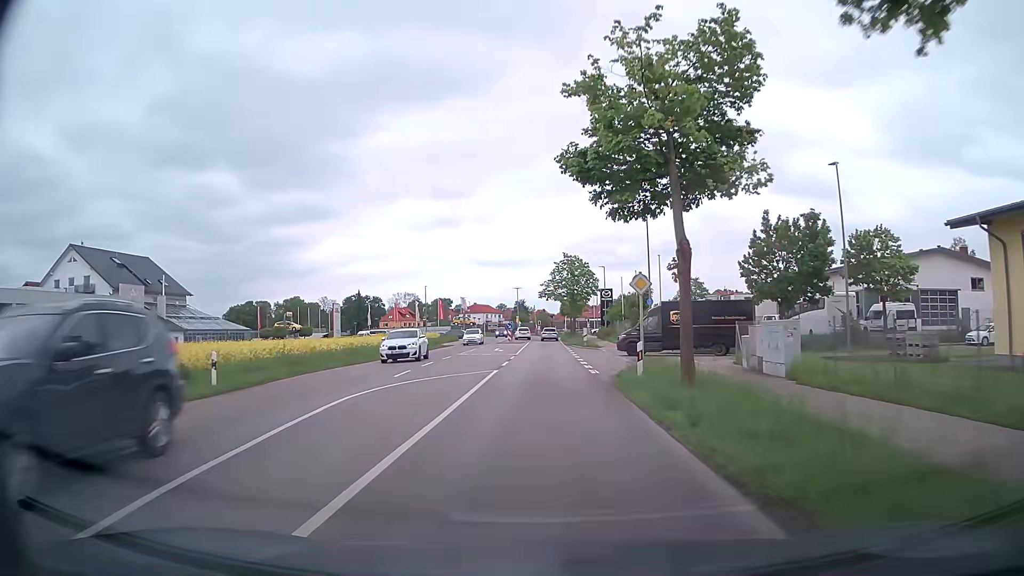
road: secondary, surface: asphalt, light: Day
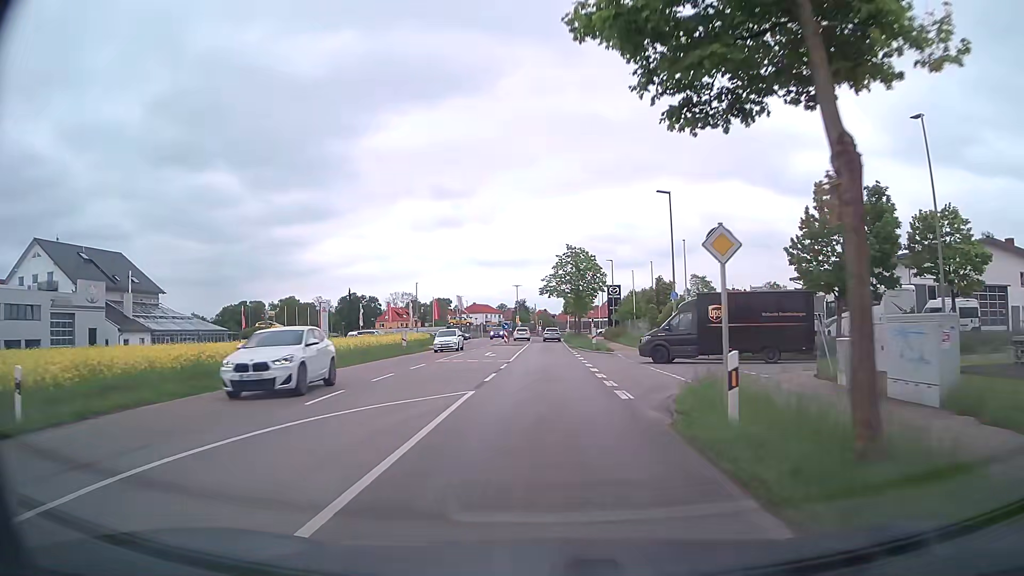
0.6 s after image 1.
(0.0, +8.0) m; 0°
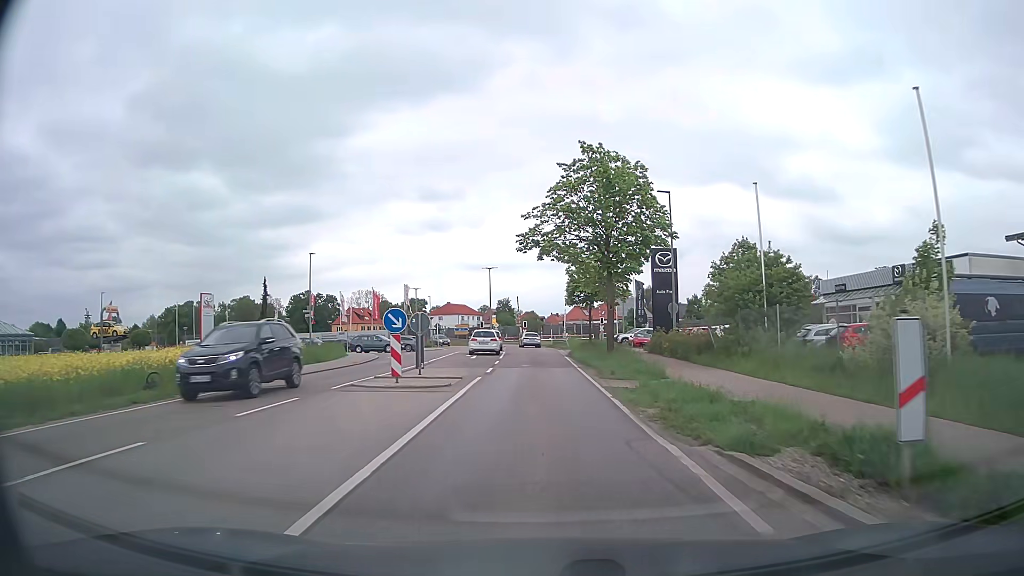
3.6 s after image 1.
(-0.1, +38.7) m; +1°
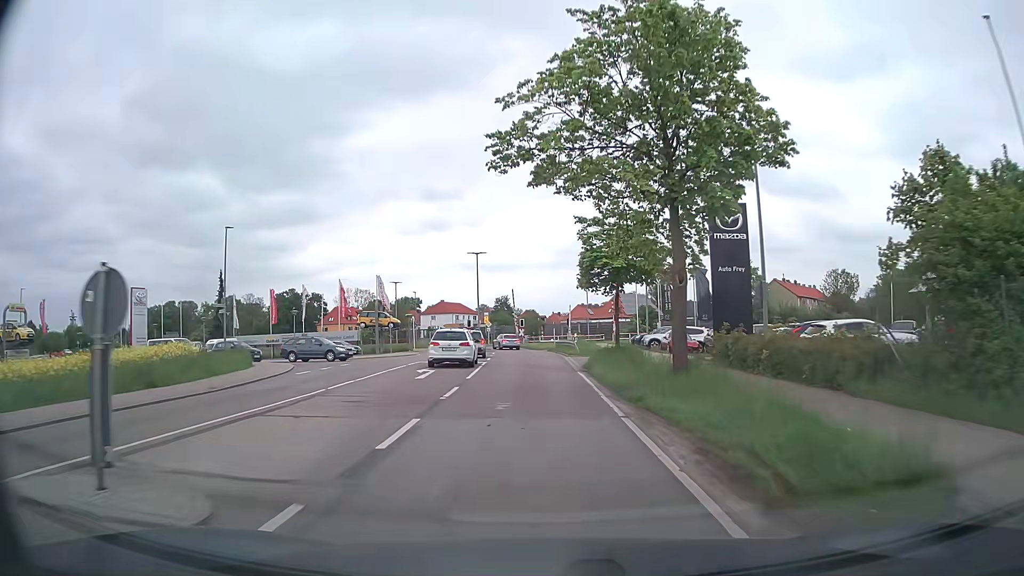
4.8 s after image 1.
(+0.1, +14.8) m; 0°
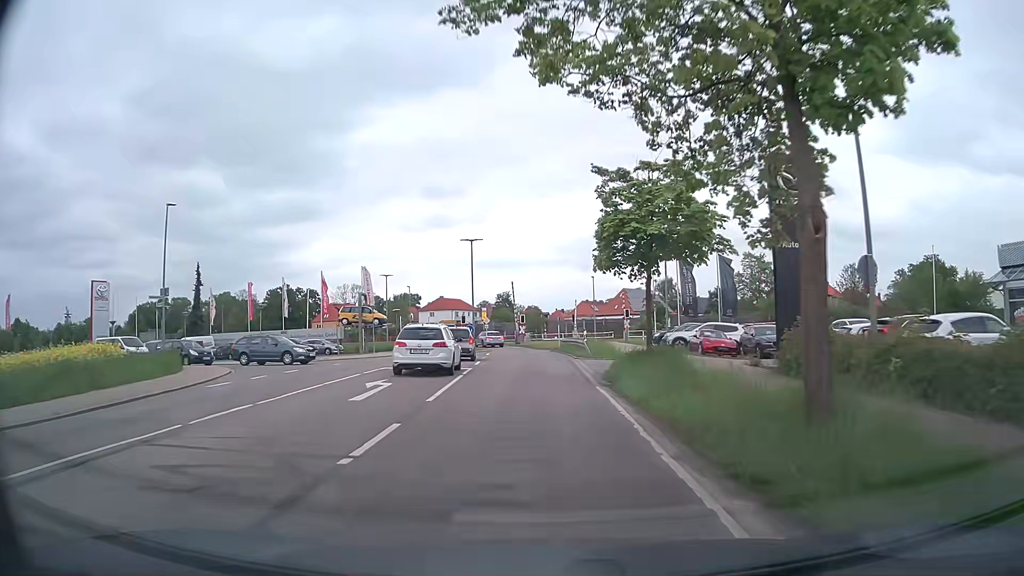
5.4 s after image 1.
(0.0, +7.1) m; 0°
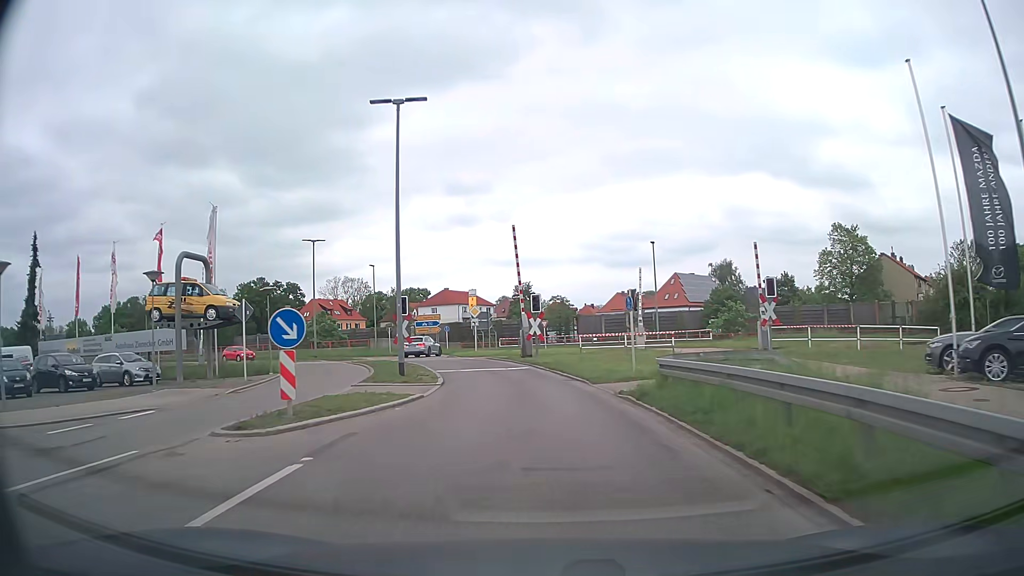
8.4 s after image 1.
(-0.6, +34.0) m; -2°
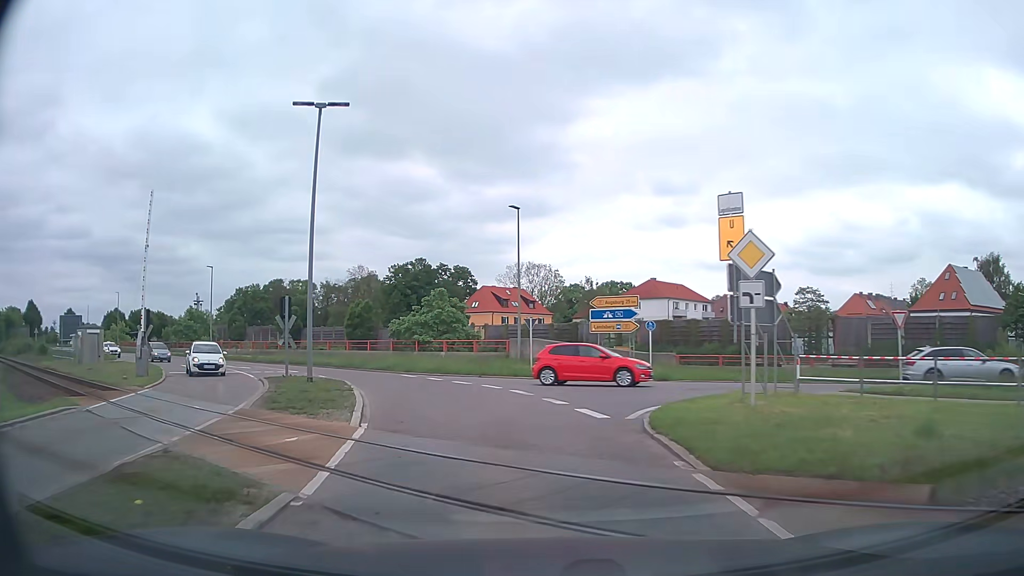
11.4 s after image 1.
(-4.0, +30.9) m; -18°
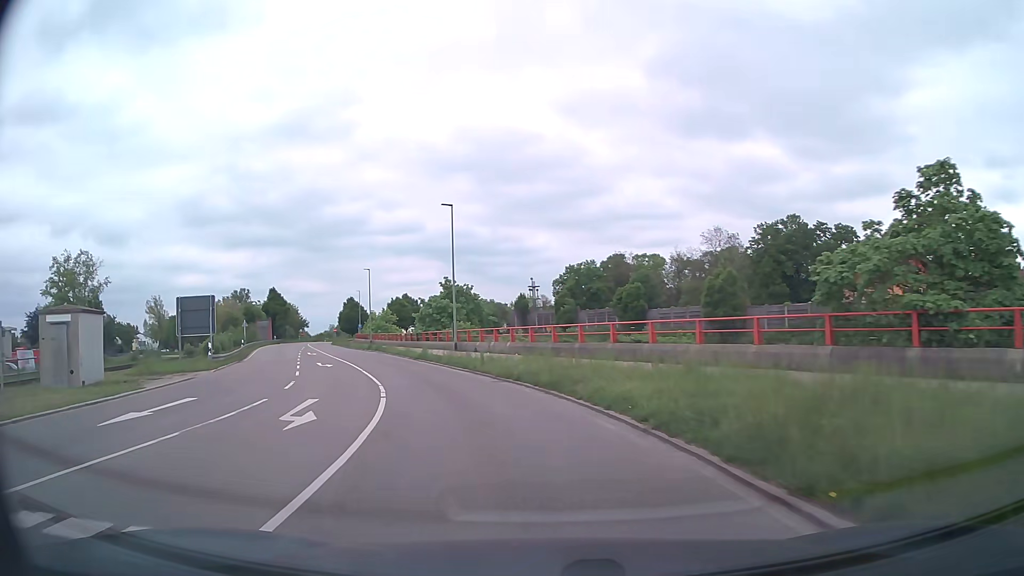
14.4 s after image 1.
(-7.7, +29.8) m; -30°
(-1, +10) (-3, +20) (-6, +29) (-10, +39) (-14, +48) (-17, +57) (-21, +66) (-25, +75) (-29, +85) (-33, +94) m
